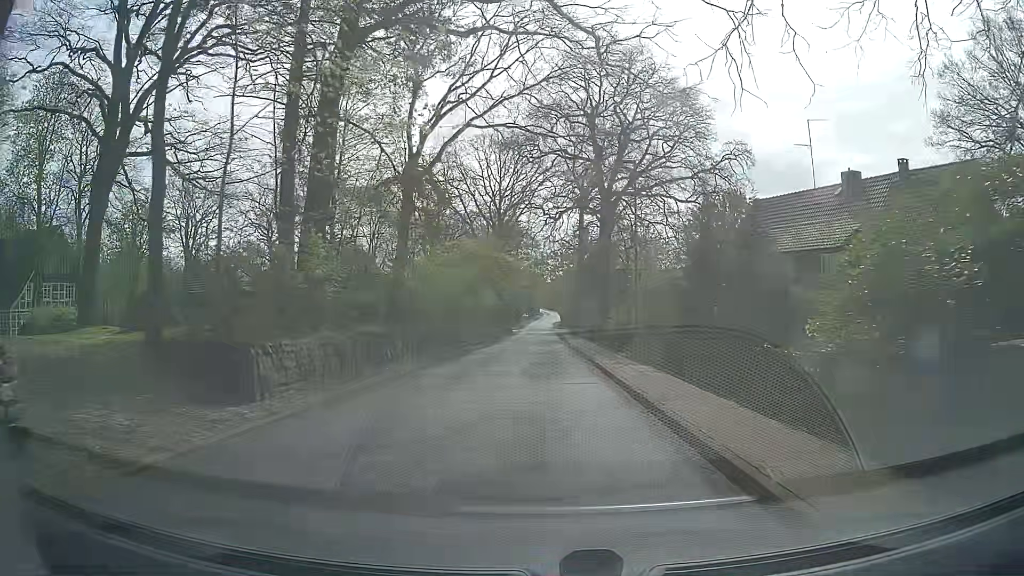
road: unclassified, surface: asphalt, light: Day
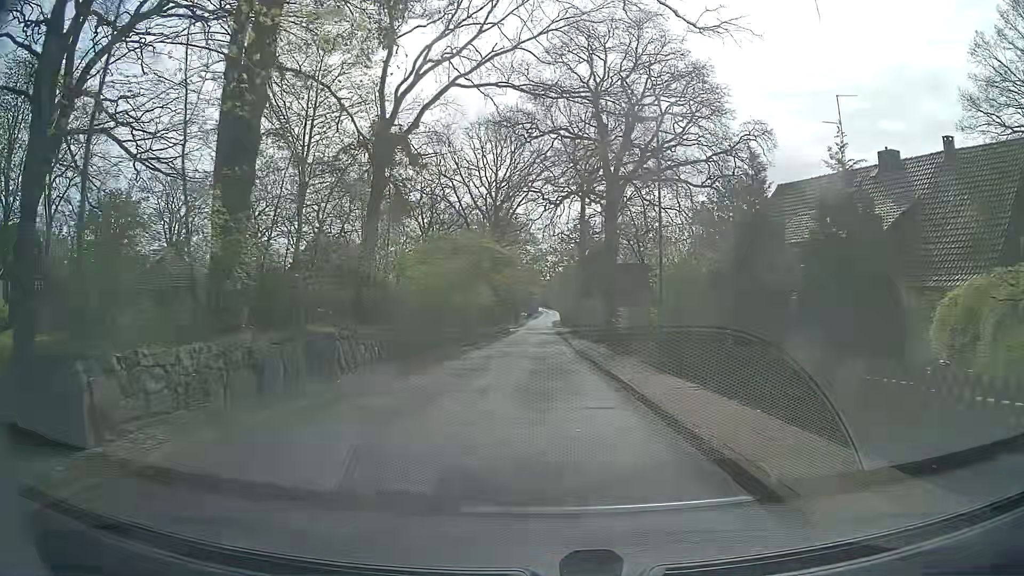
(0.0, +4.8) m; +1°
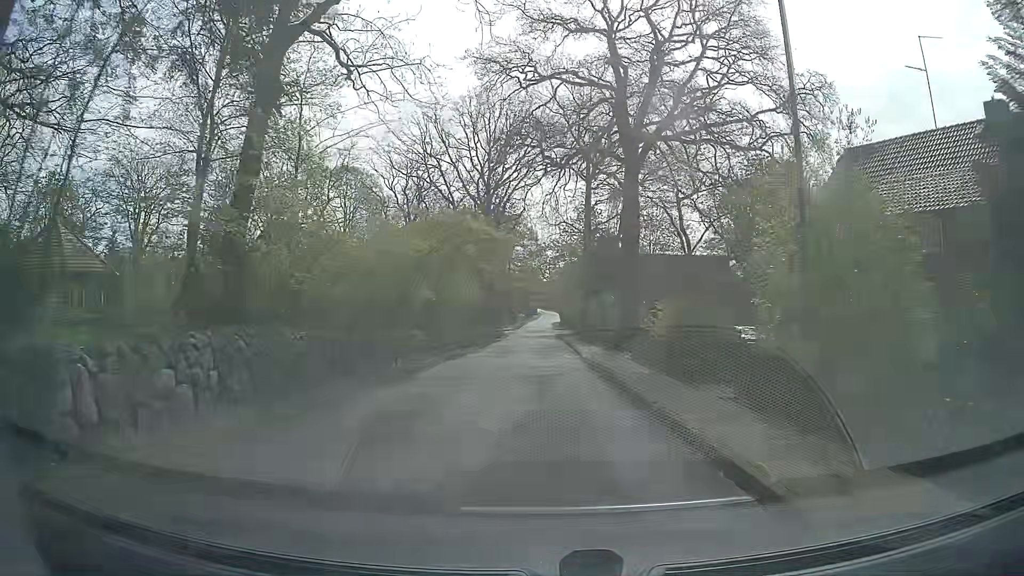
(-0.3, +9.7) m; -2°
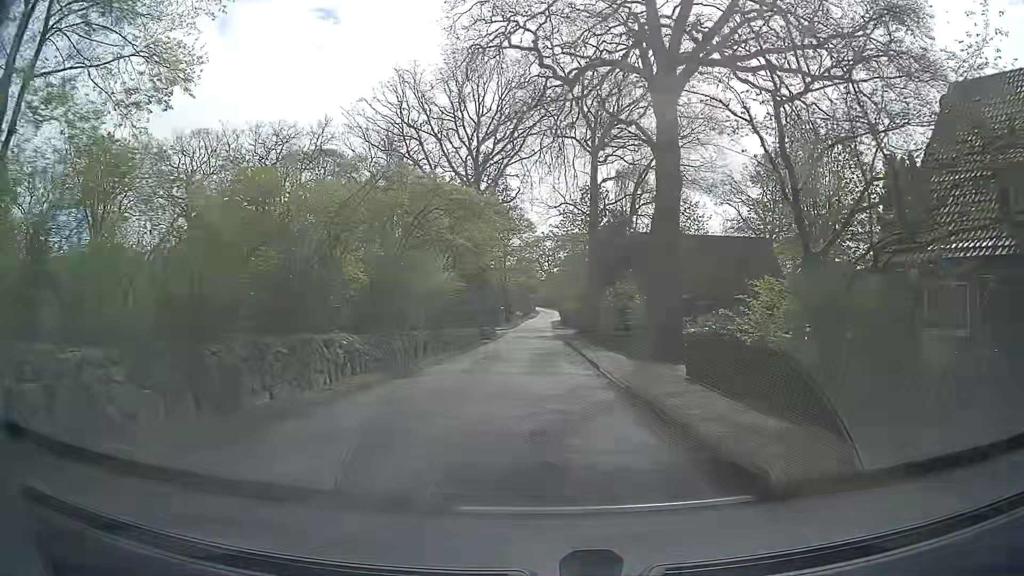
(0.0, +9.8) m; -1°
